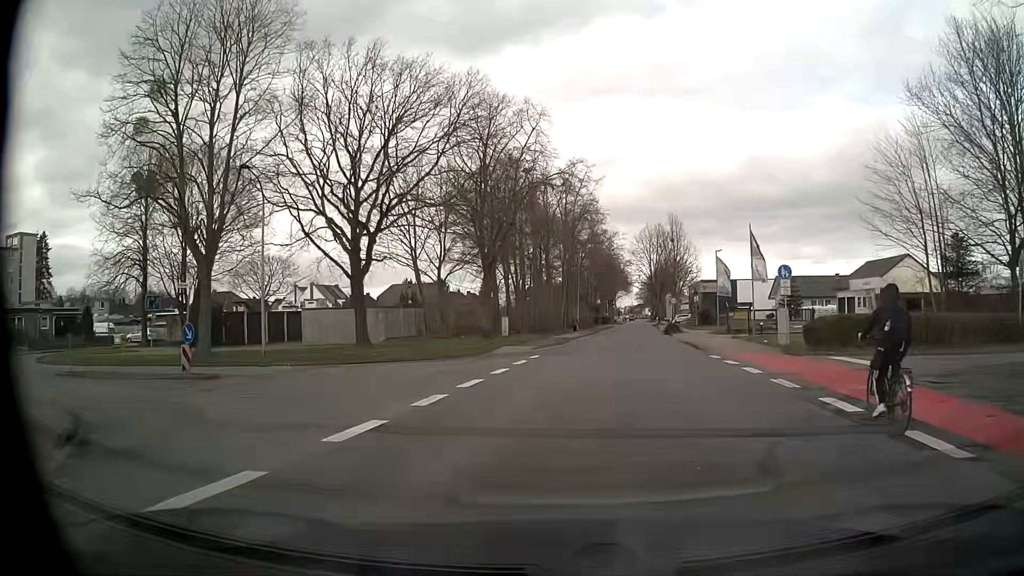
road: unclassified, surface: asphalt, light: Day
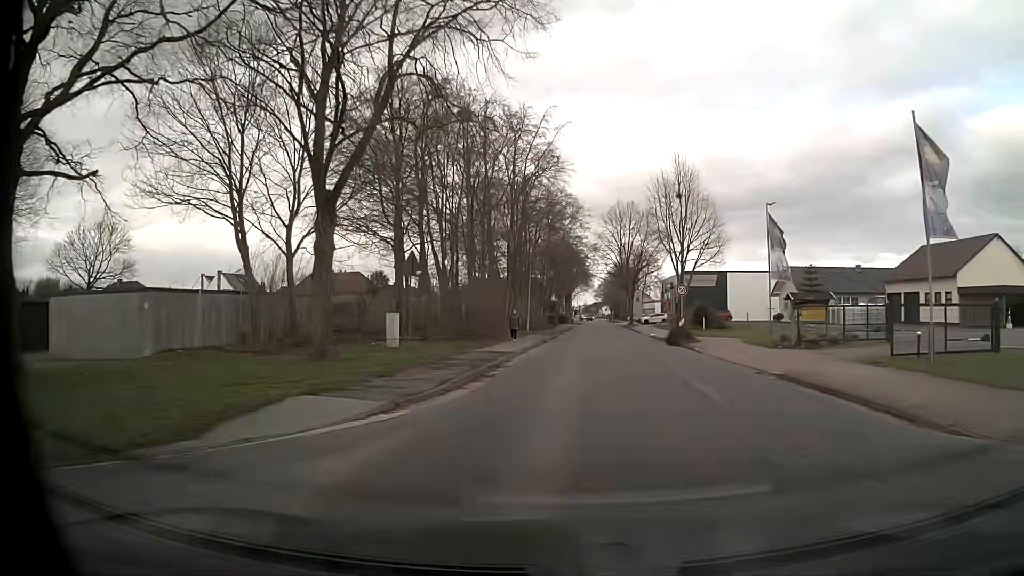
(+0.7, +21.9) m; +3°
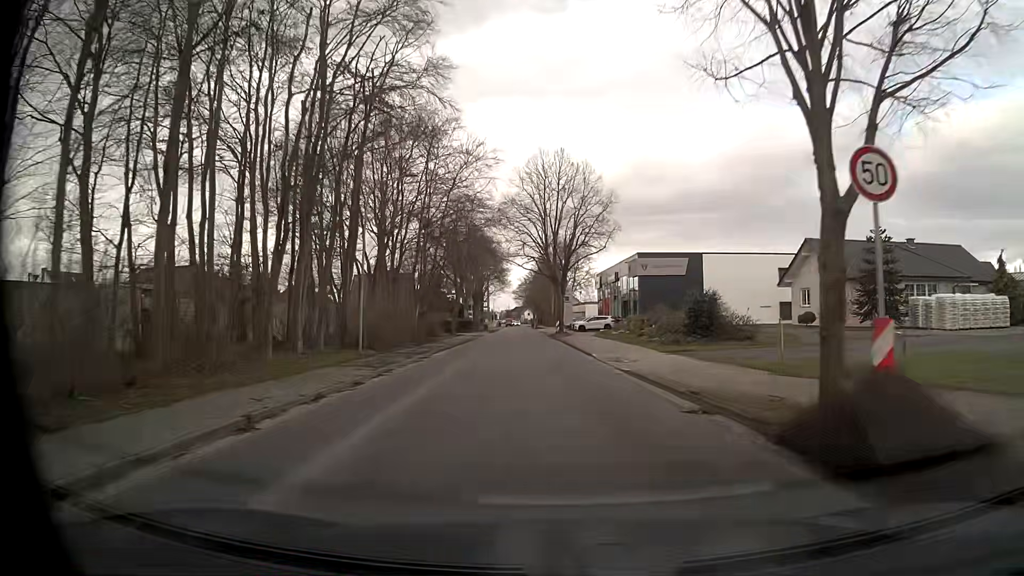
(+2.9, +30.1) m; +7°
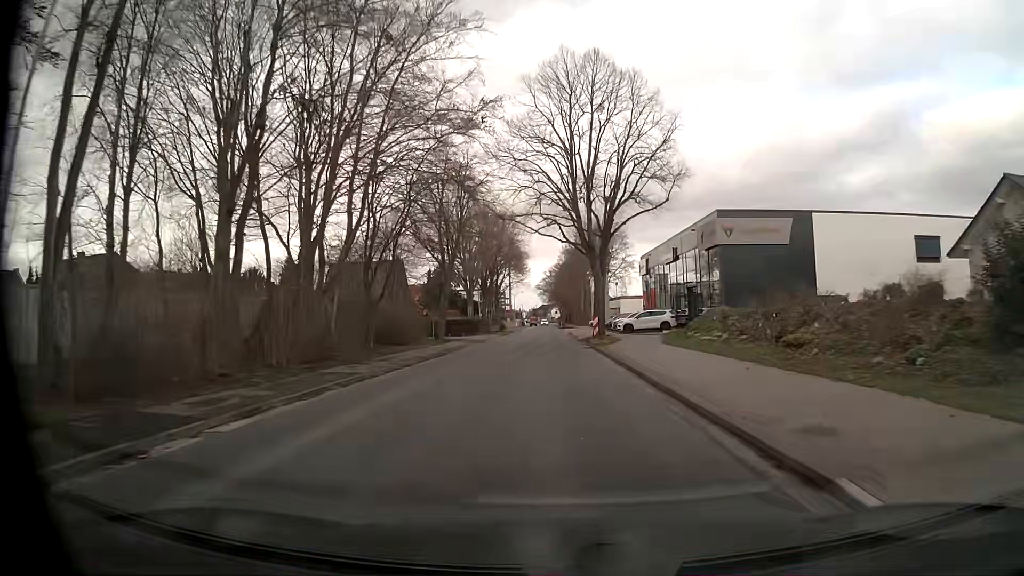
(-0.4, +22.3) m; -2°
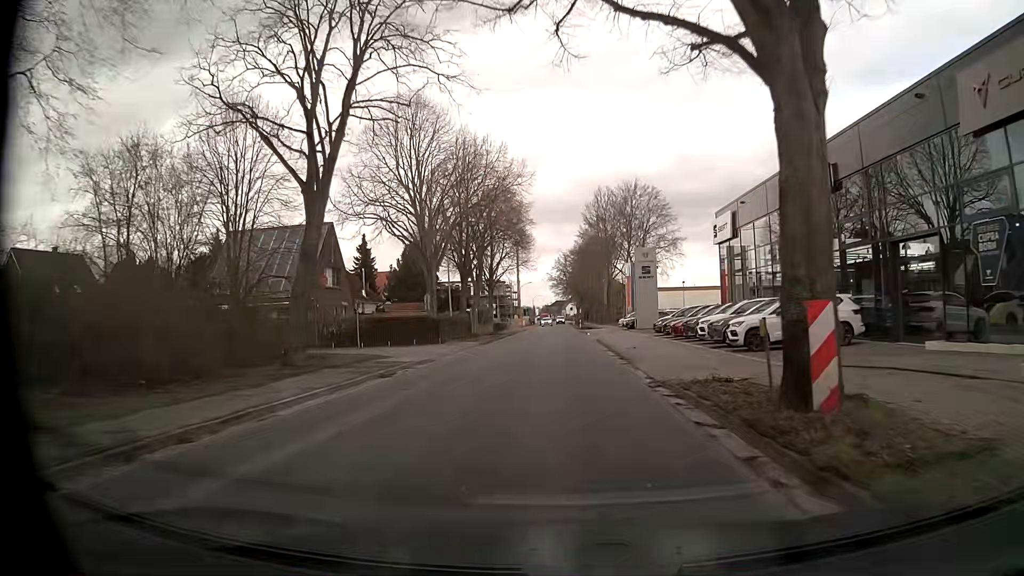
(-0.4, +29.1) m; -1°
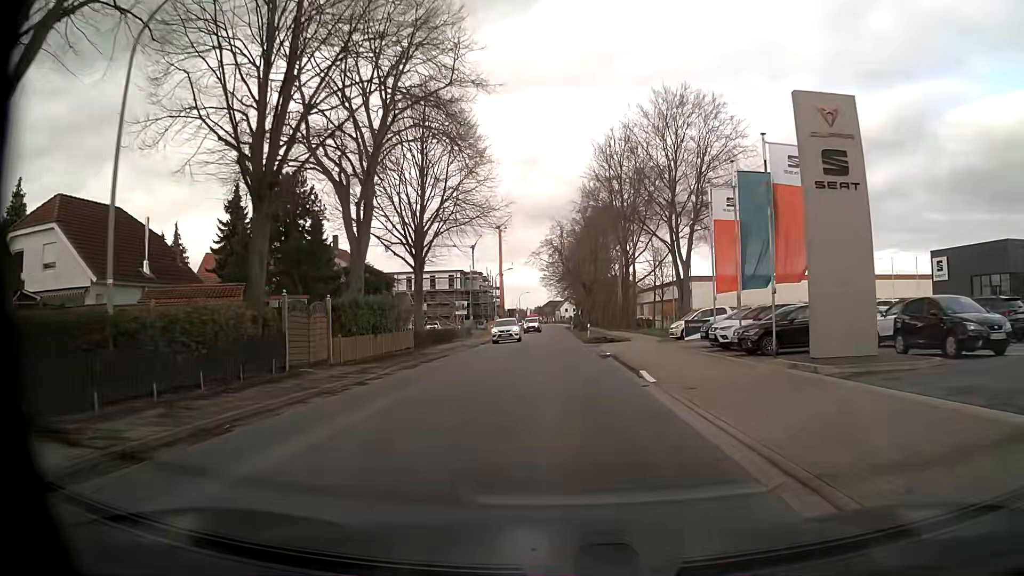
(0.0, +36.7) m; +1°
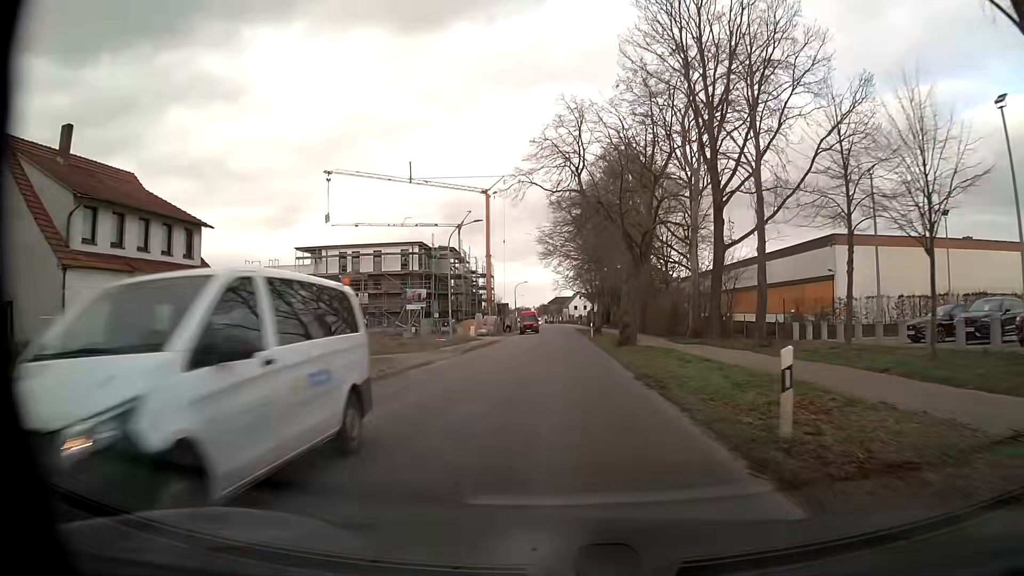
(-0.5, +39.3) m; -1°
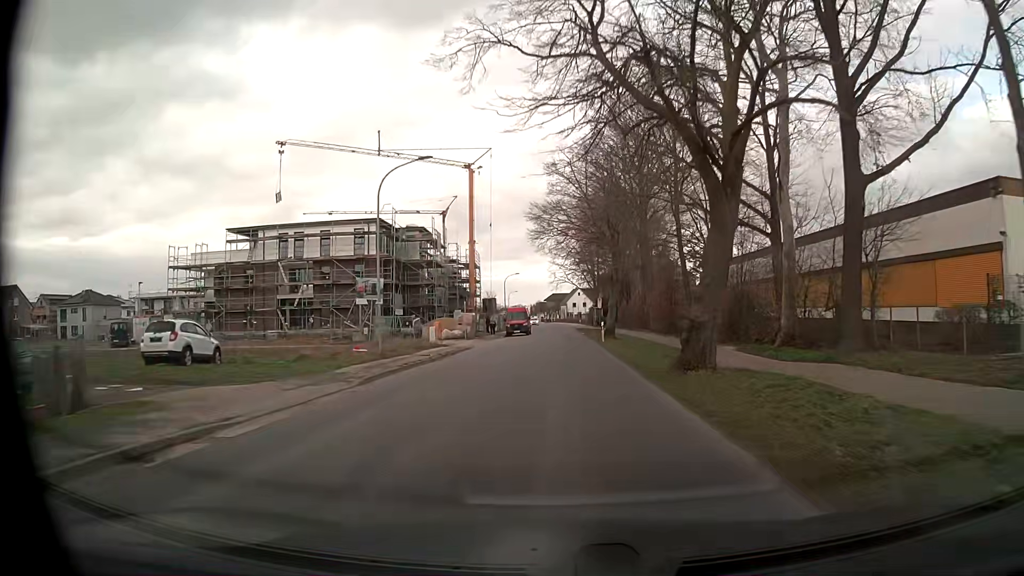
(+0.1, +16.6) m; +1°
(0, +10) (0, +20) (0, +30) (0, +40) (0, +50) (0, +60) (0, +70) (0, +80) (0, +90) (0, +100) m
